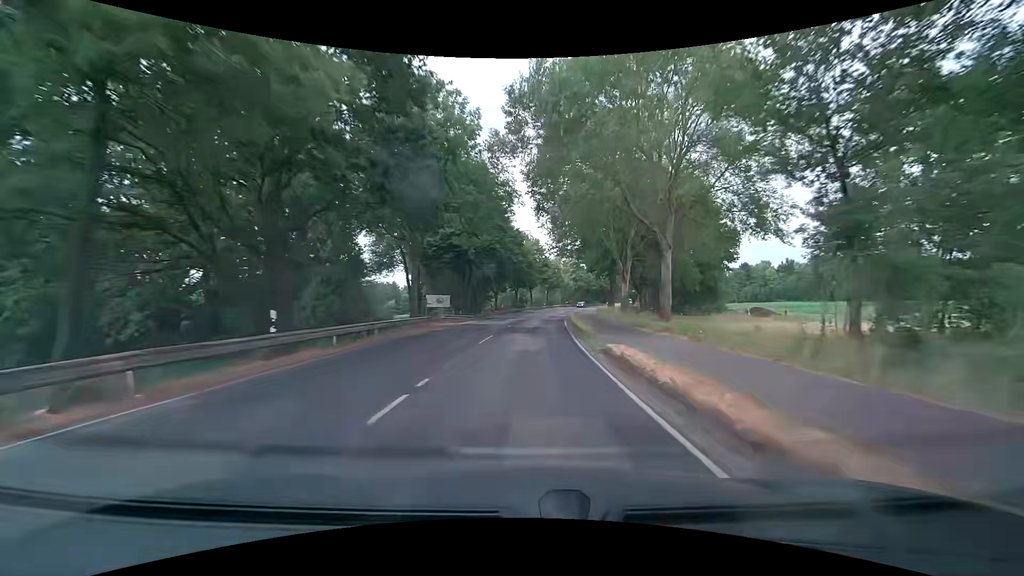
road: tertiary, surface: asphalt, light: Day
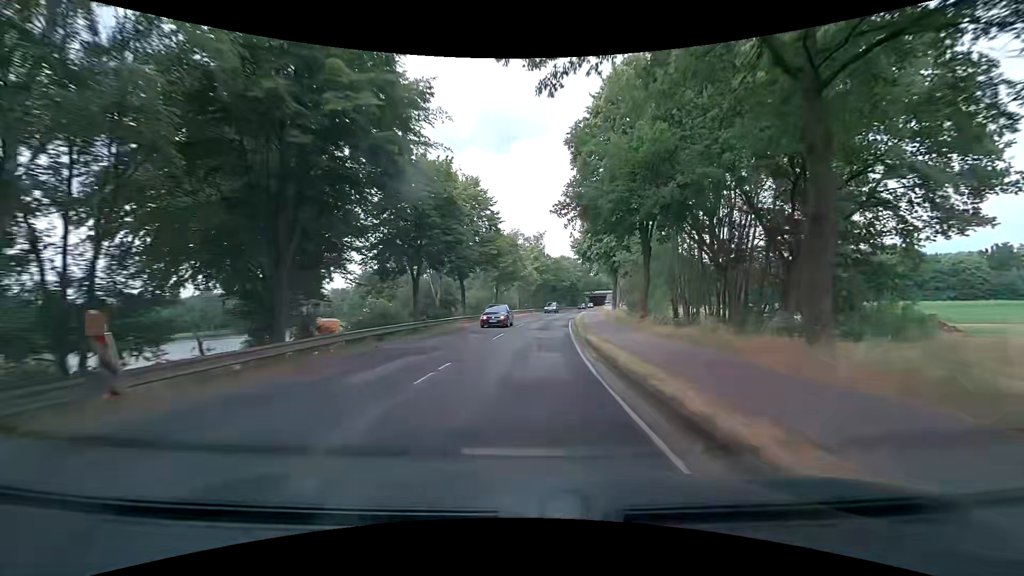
(+2.3, +44.2) m; +7°
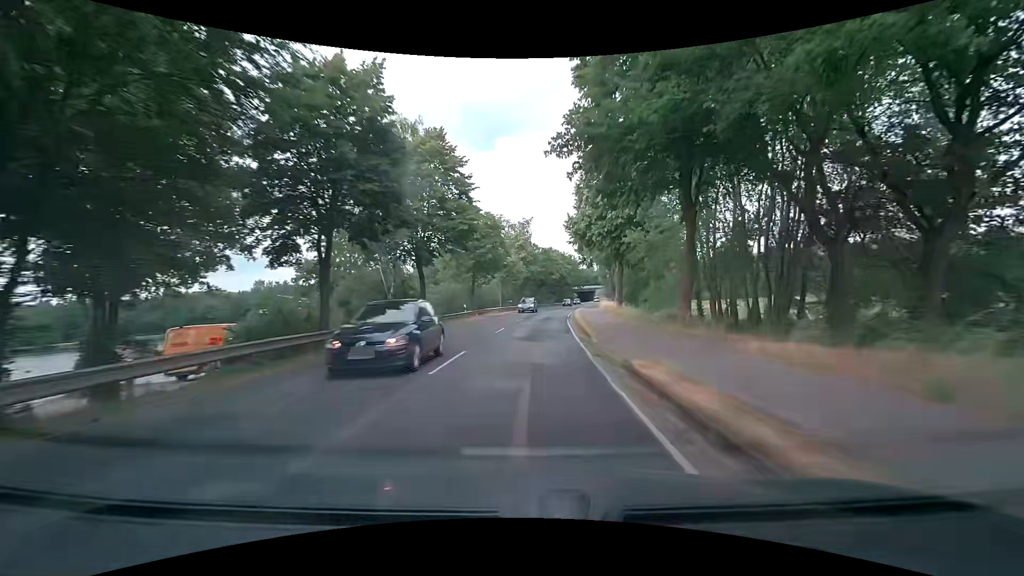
(0.0, +11.1) m; +1°
(0, +10) (0, +20) (+1, +30) (+2, +40) (+3, +50) (+4, +60) (+6, +70) (+7, +80) (+9, +89) (+11, +99) m
